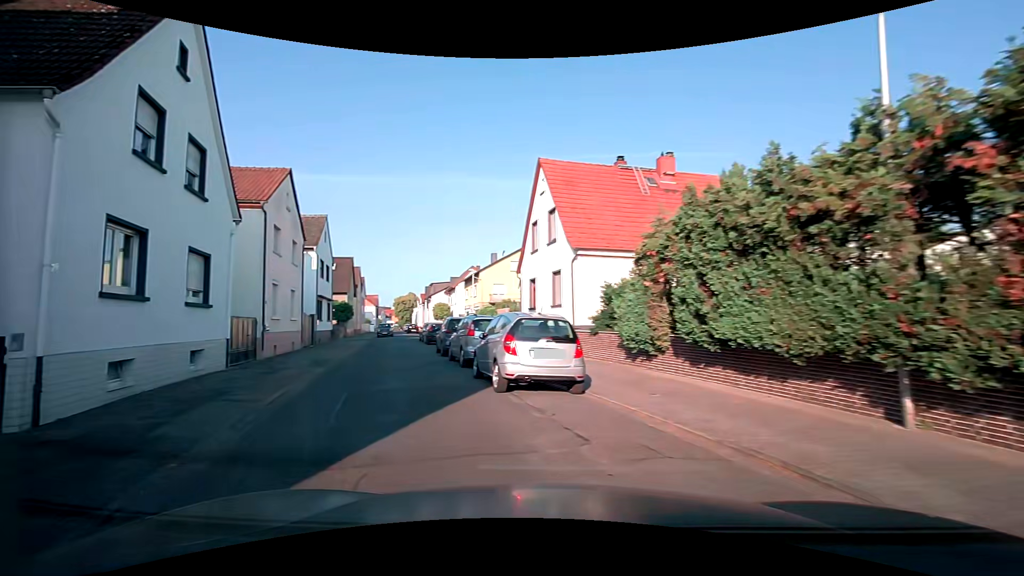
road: residential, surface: asphalt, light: Day
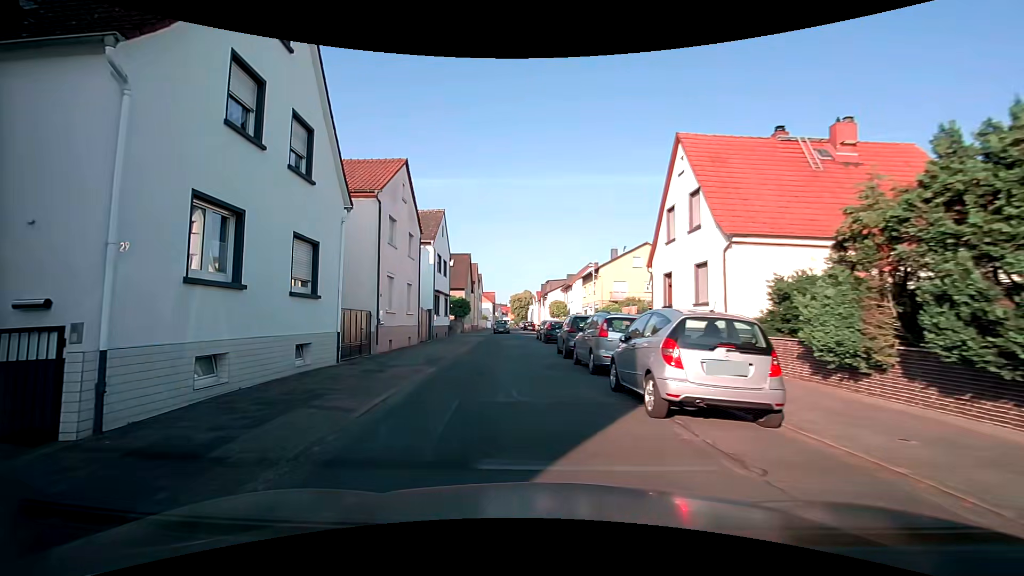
(-0.4, +2.5) m; -14°
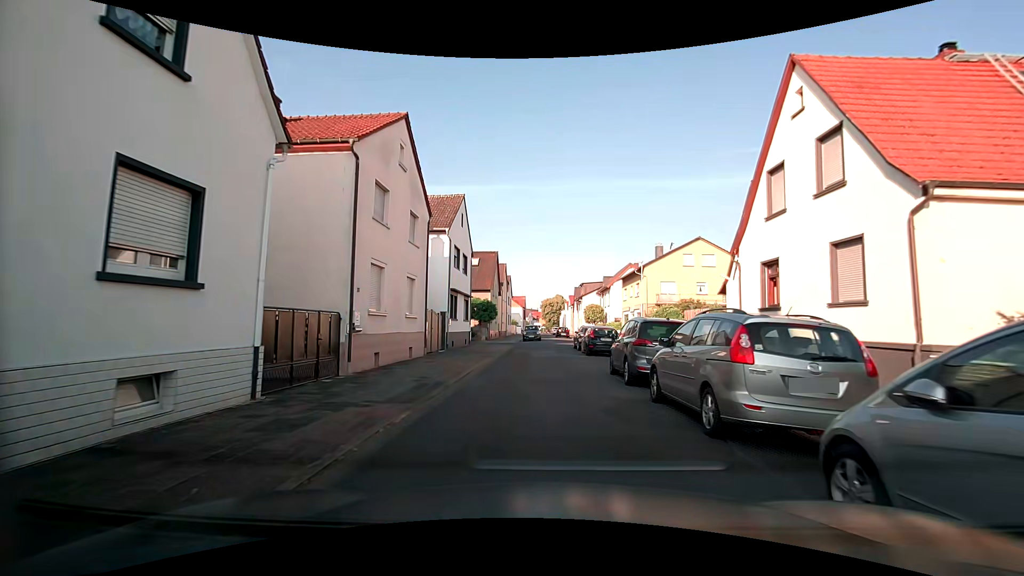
(-0.3, +6.5) m; -4°
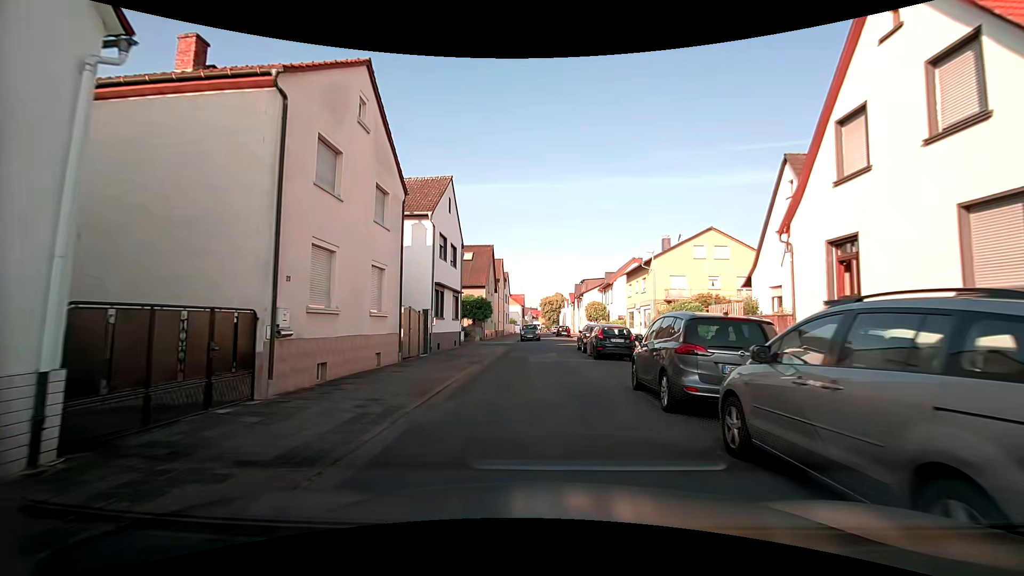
(0.0, +3.9) m; +1°
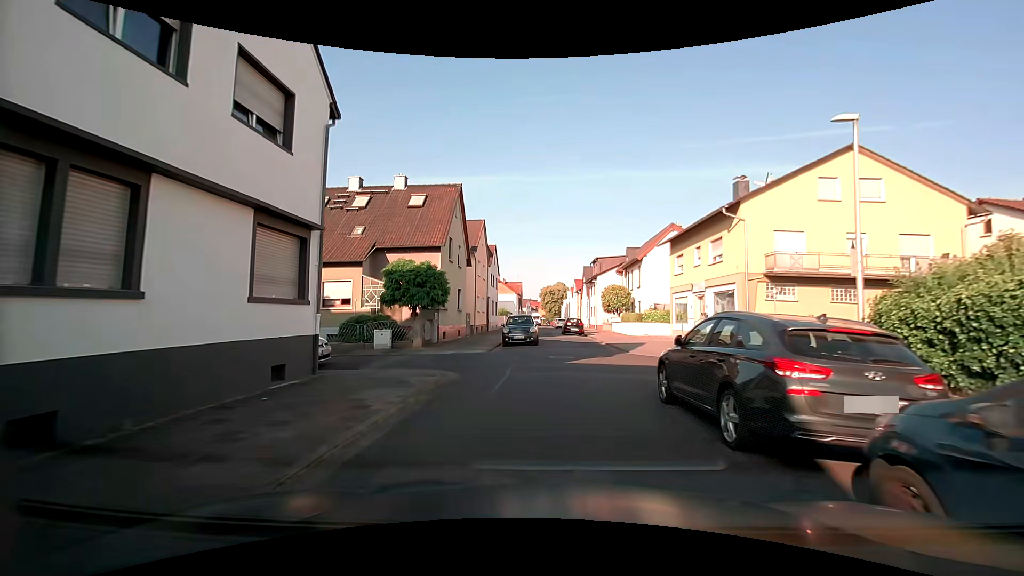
(-0.1, +20.0) m; 0°
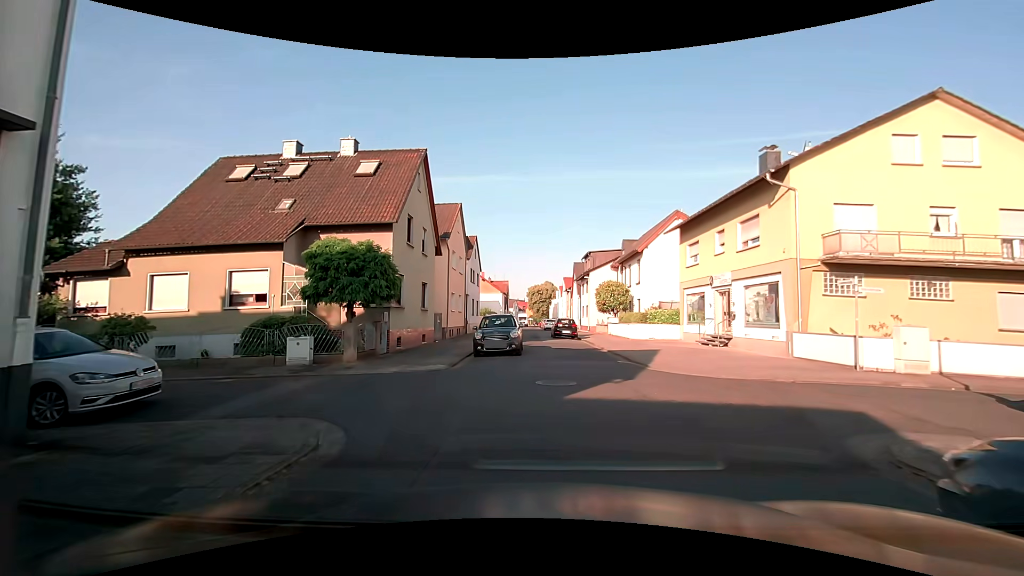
(0.0, +6.1) m; +1°
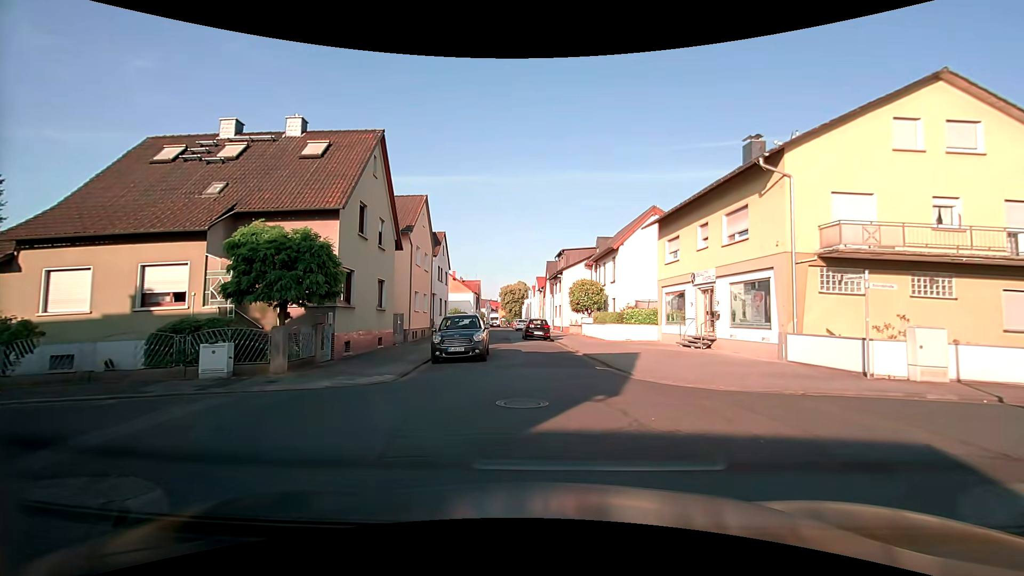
(0.0, +2.2) m; +2°
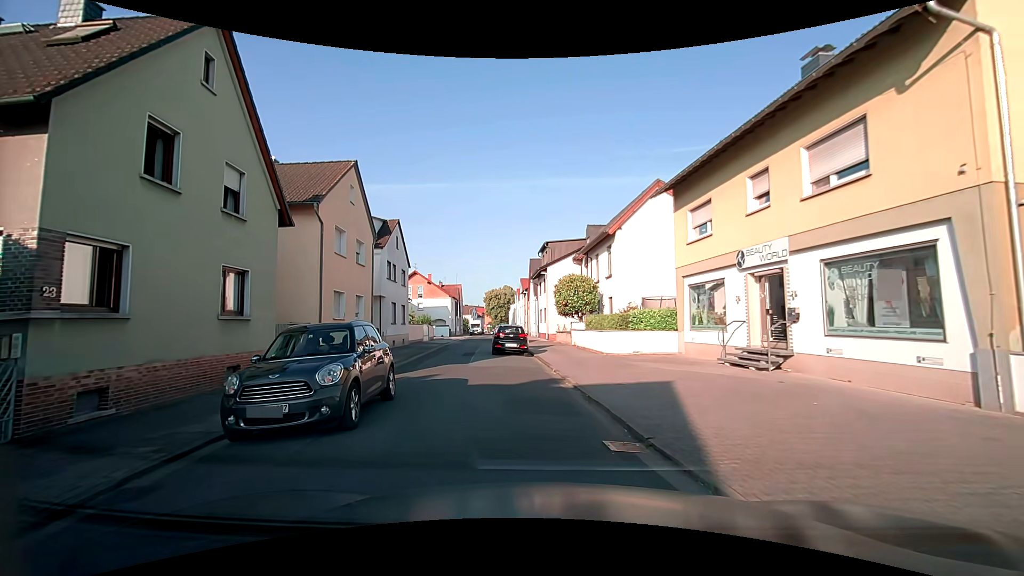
(+0.8, +9.2) m; +2°
(-1, +10) (-3, +20) (-5, +30) (-6, +40) (-7, +49) (-8, +59) (-9, +69) (-9, +79) (-9, +89) (-10, +99) m
